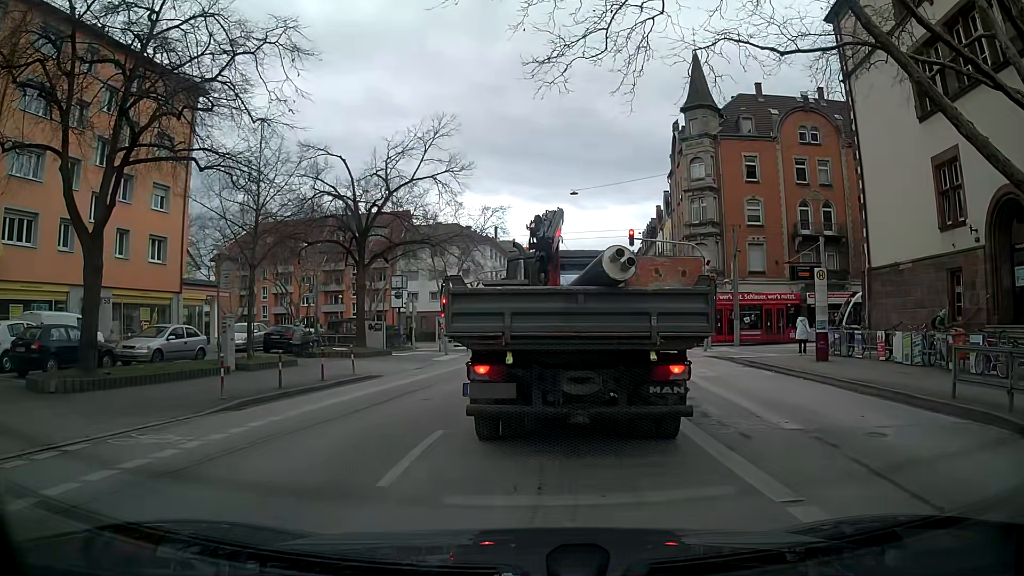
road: secondary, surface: asphalt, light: Day
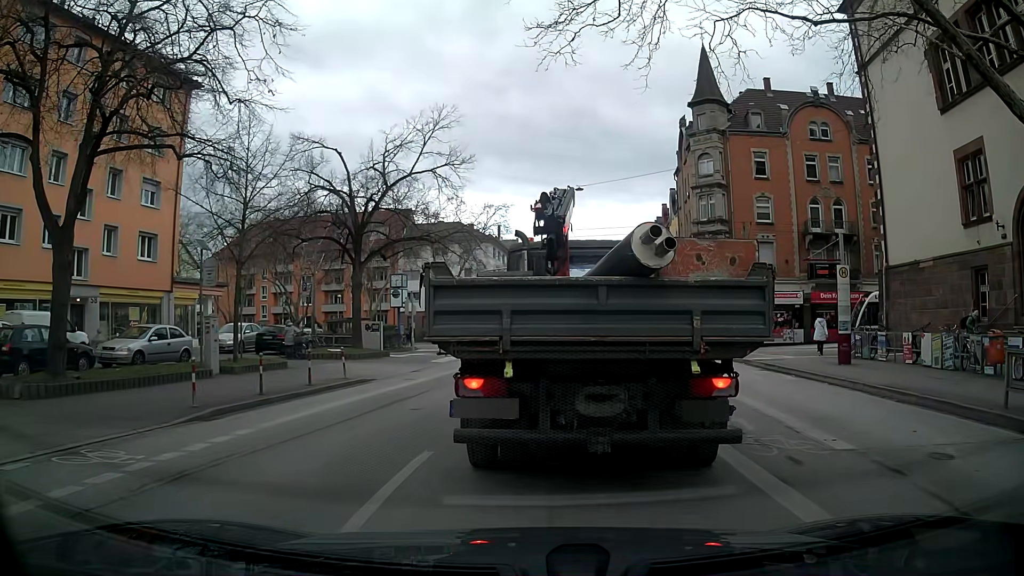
(0.0, +1.4) m; 0°
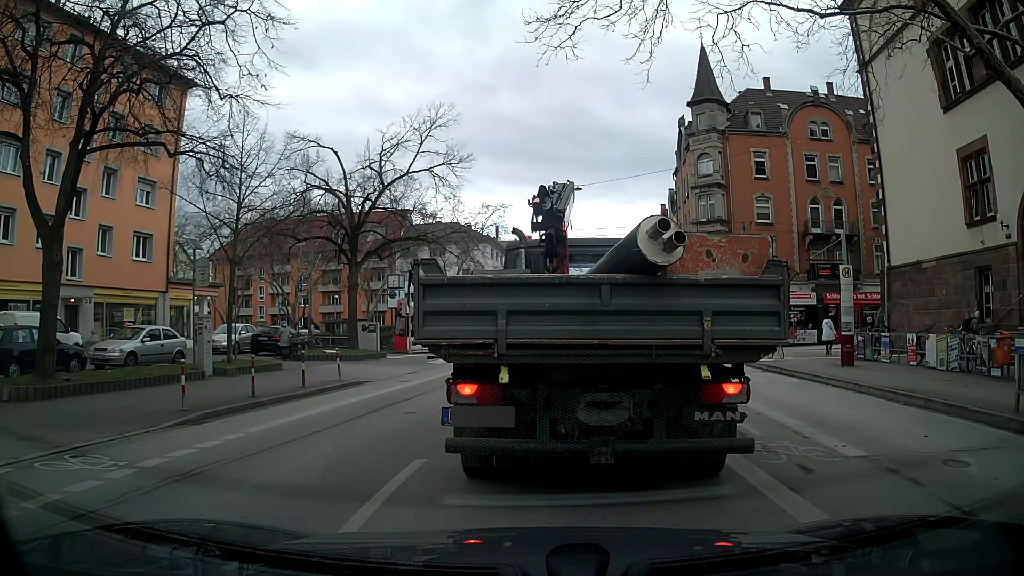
(0.0, +0.4) m; 0°
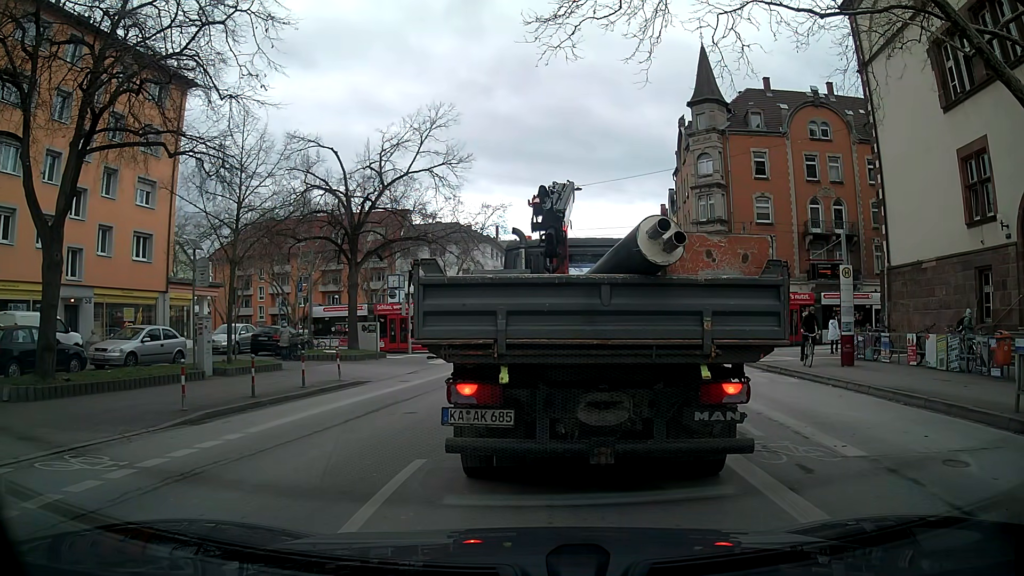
(0.0, 0.0) m; 0°
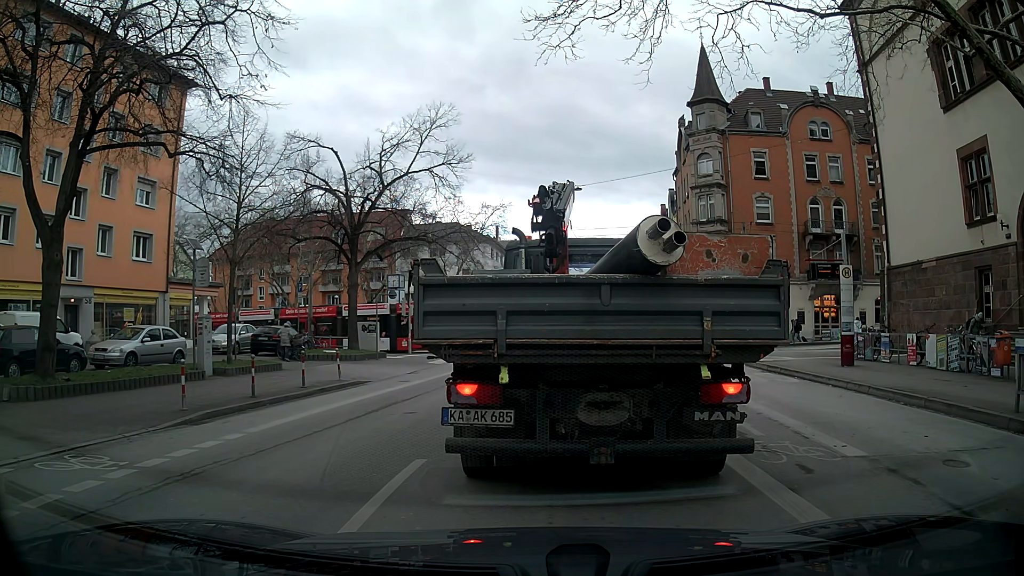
(0.0, 0.0) m; 0°
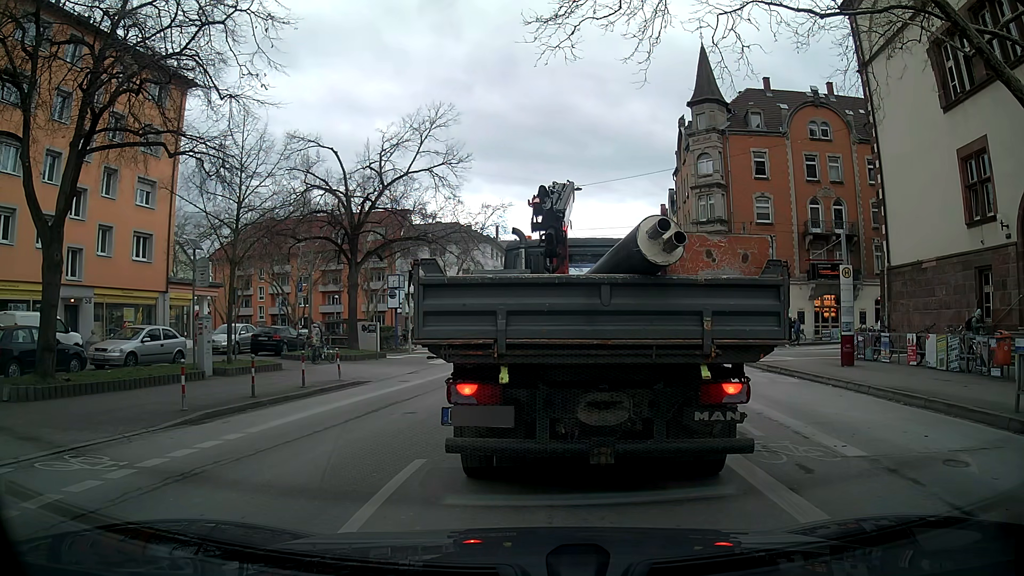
(0.0, 0.0) m; 0°
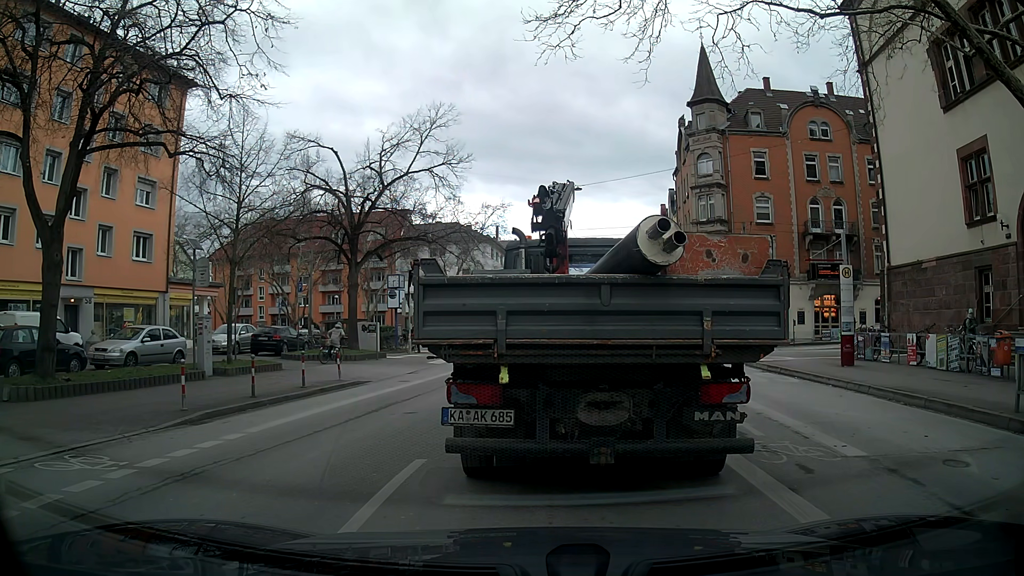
(0.0, 0.0) m; 0°
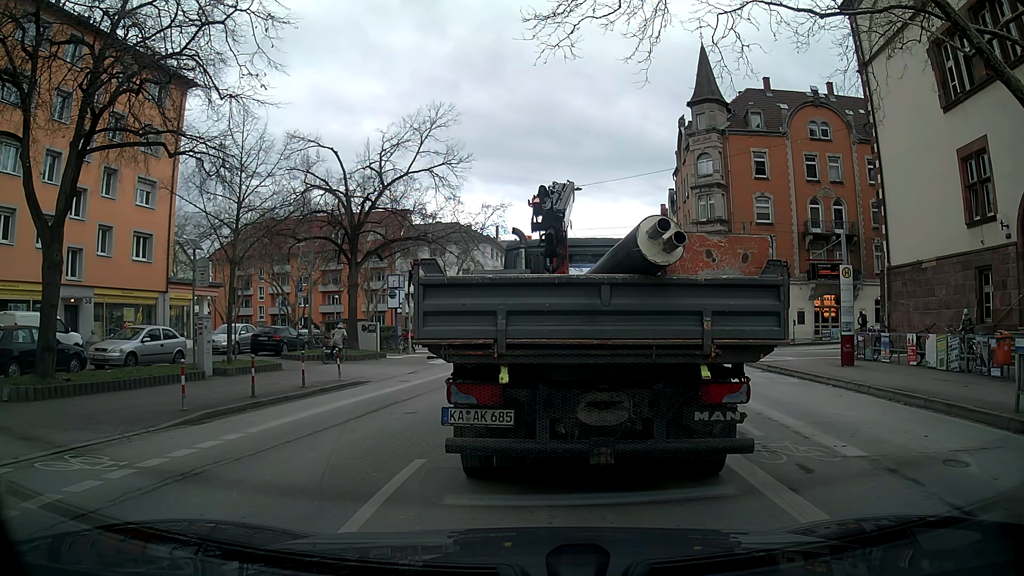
(0.0, 0.0) m; 0°
